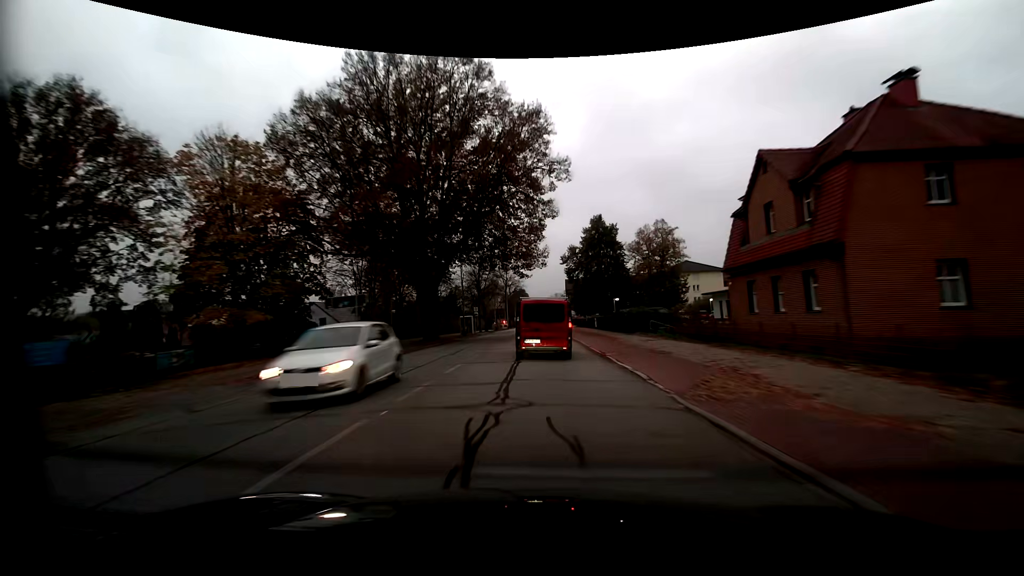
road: residential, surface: asphalt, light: Day
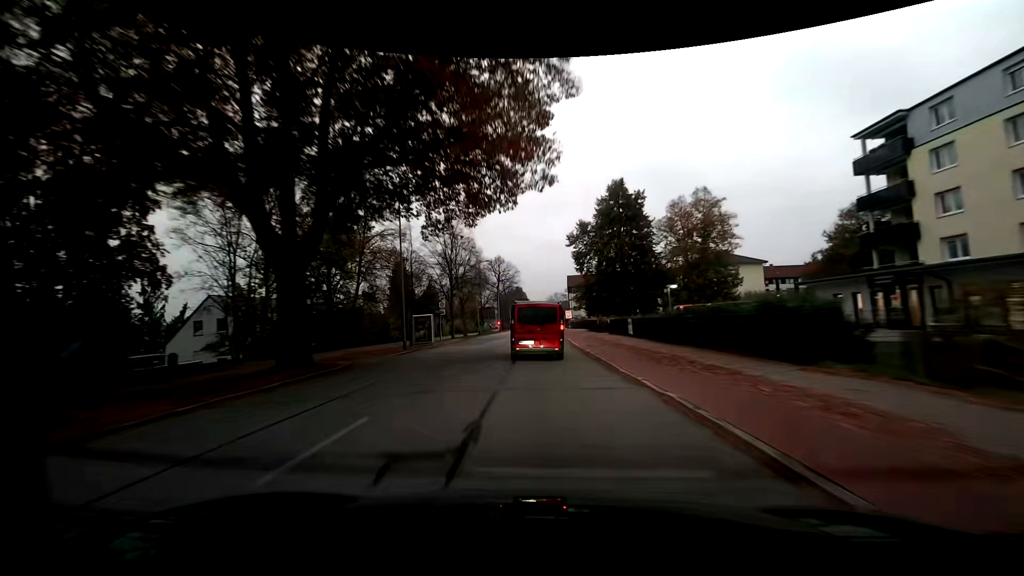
(-0.2, +22.1) m; -1°
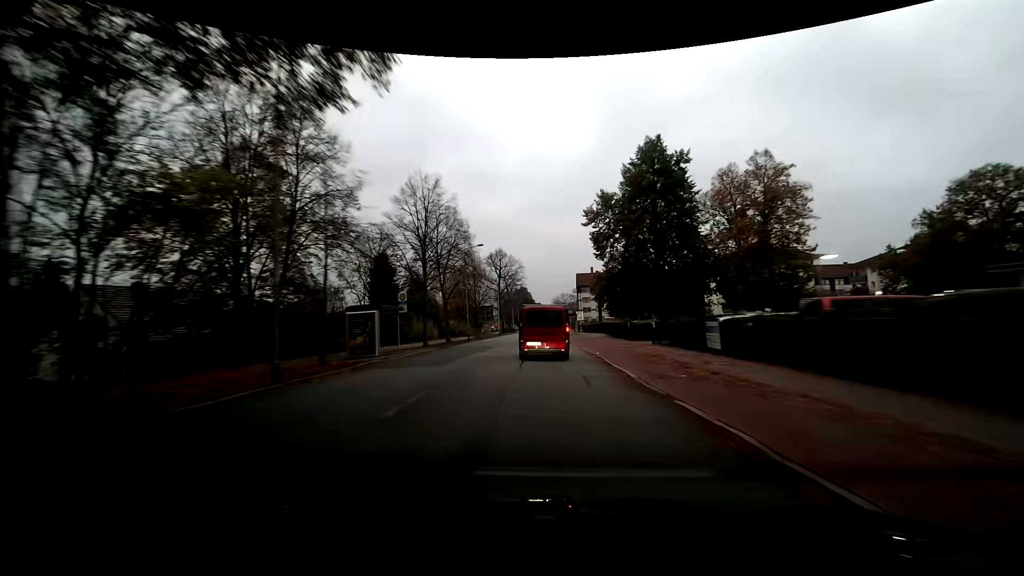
(0.0, +14.7) m; 0°
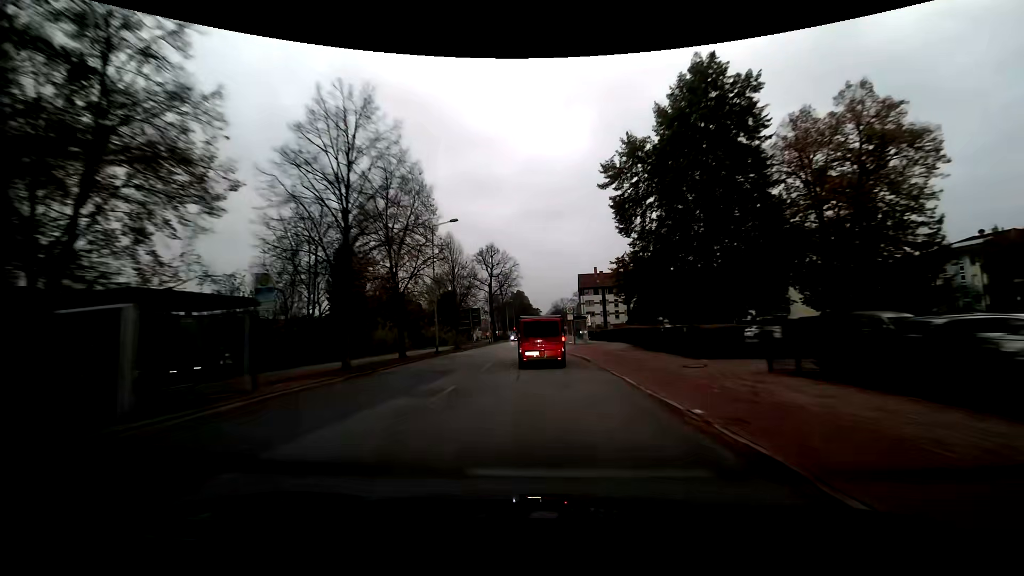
(-0.1, +14.9) m; -1°
(0, +10) (0, +20) (0, +30) (0, +40) (0, +50) (0, +60) (+1, +70) (+1, +80) (+1, +90) (+2, +100) m
